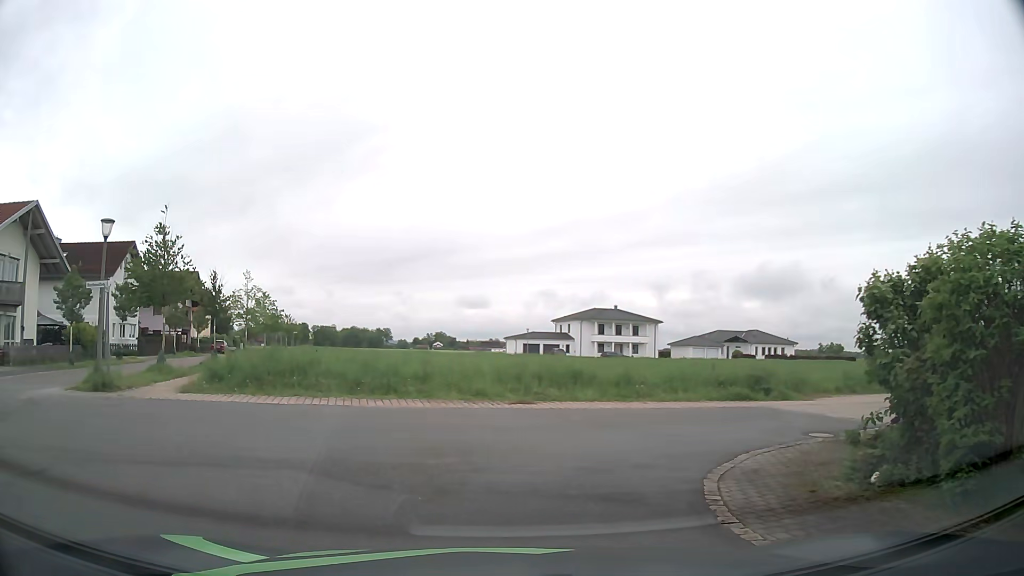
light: Day
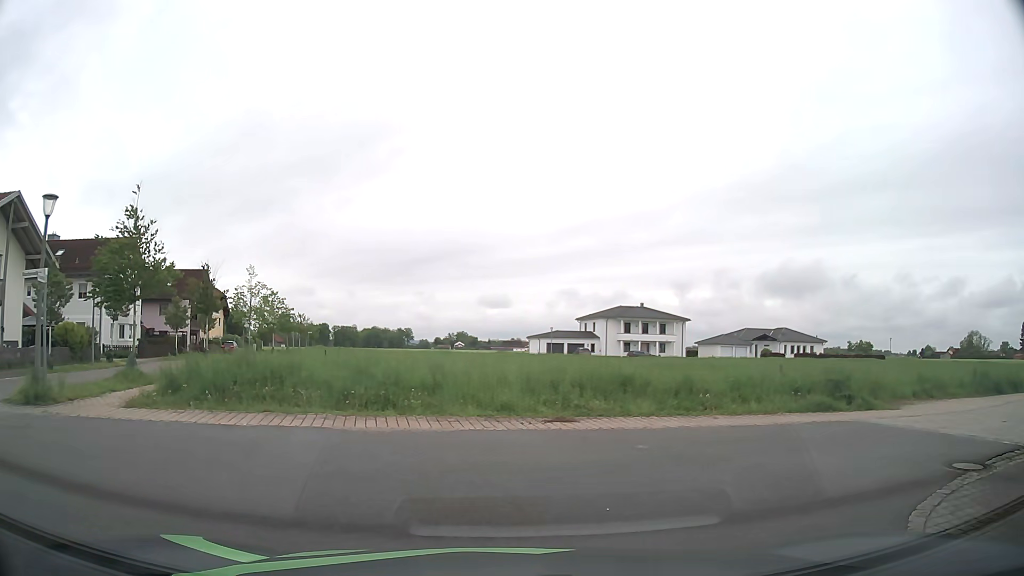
(-0.1, +3.4) m; -1°
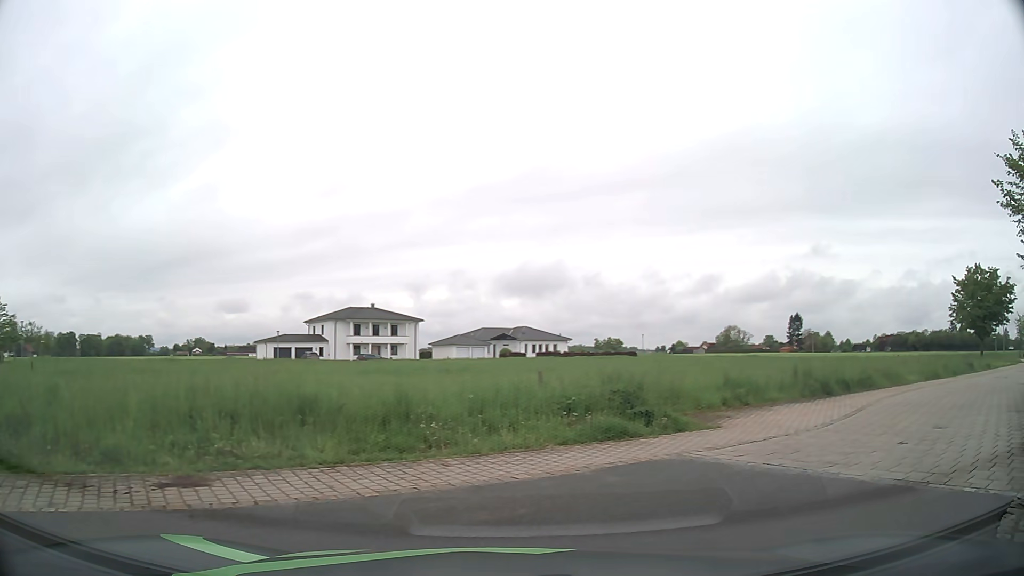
(+0.8, +4.8) m; +22°
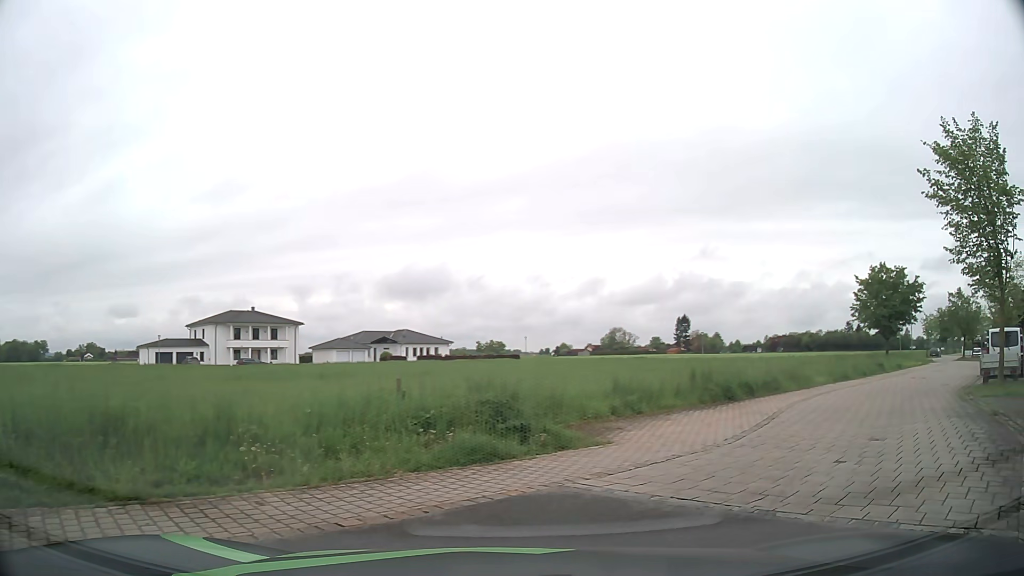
(+0.2, +1.8) m; +10°
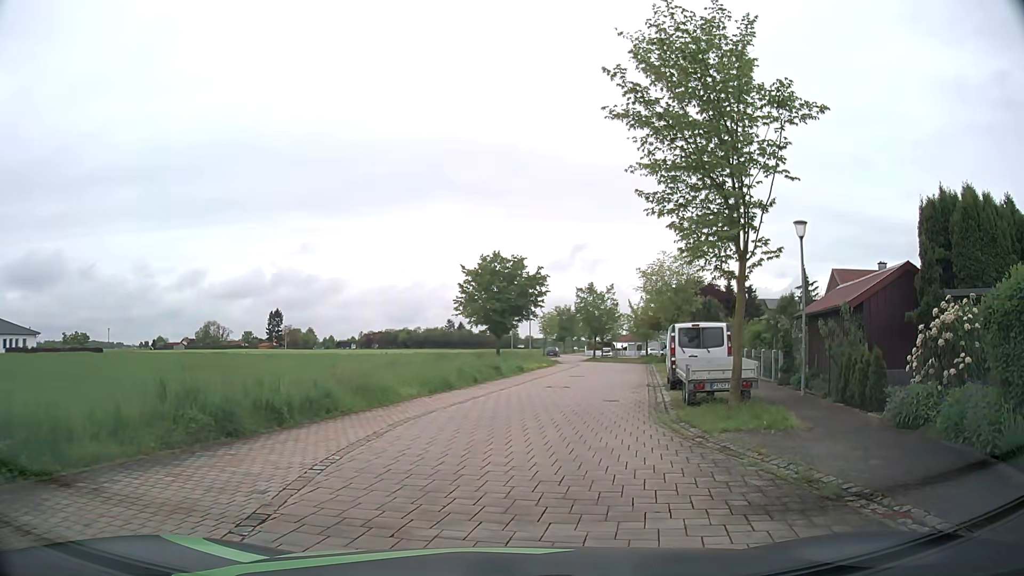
(+2.8, +7.6) m; +32°
